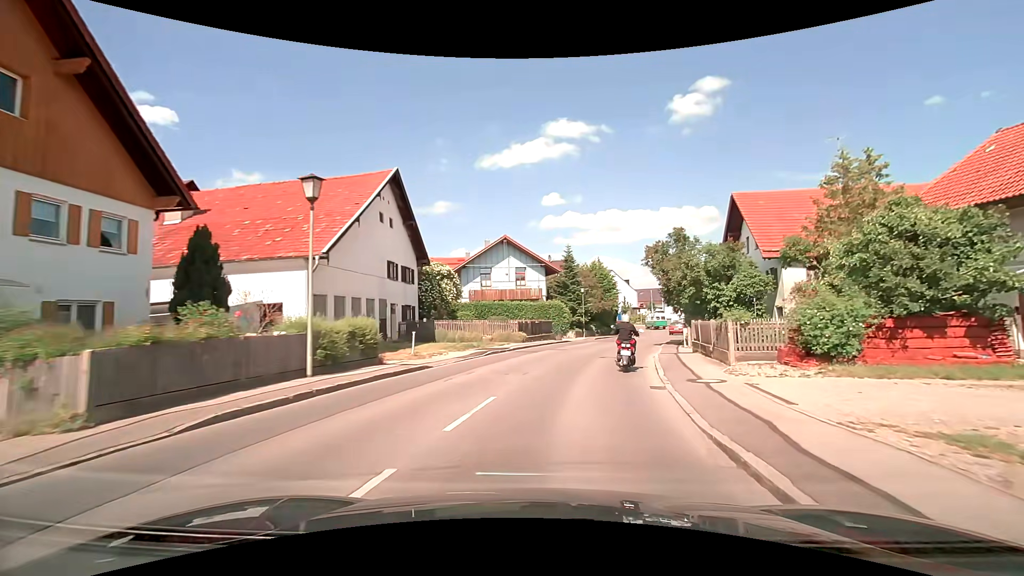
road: secondary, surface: asphalt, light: Day
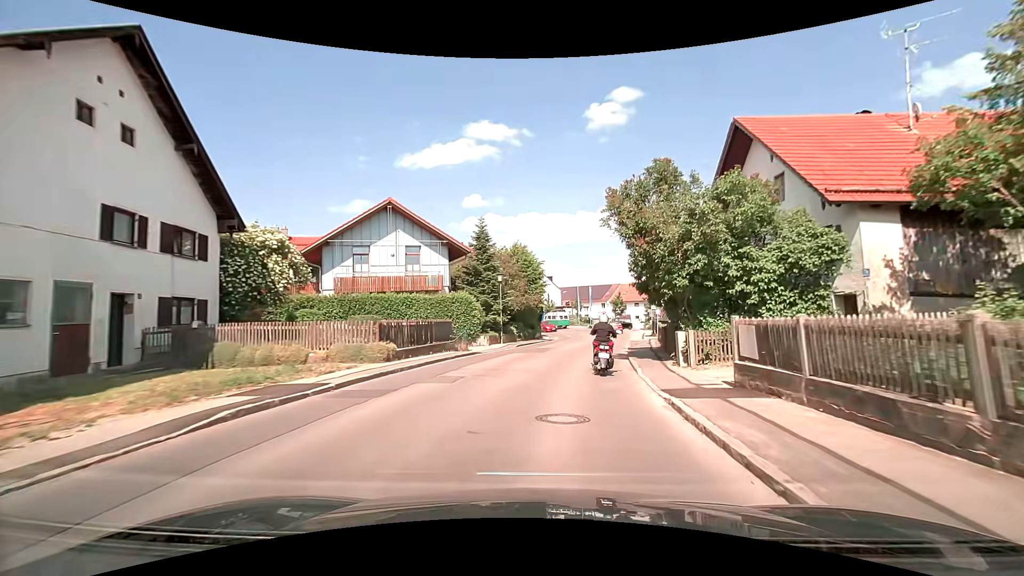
(+1.1, +13.3) m; +9°
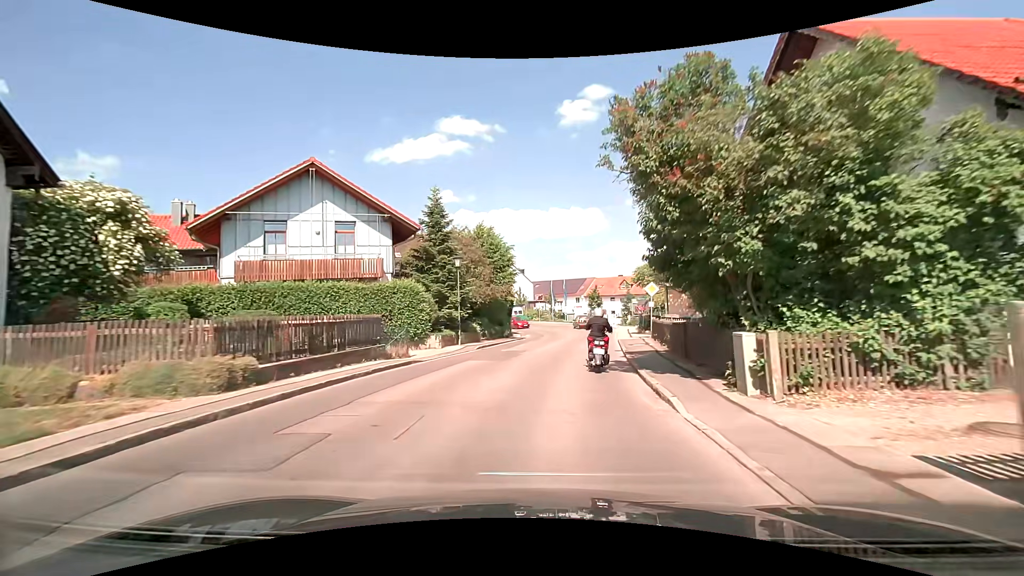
(+0.2, +6.6) m; +4°
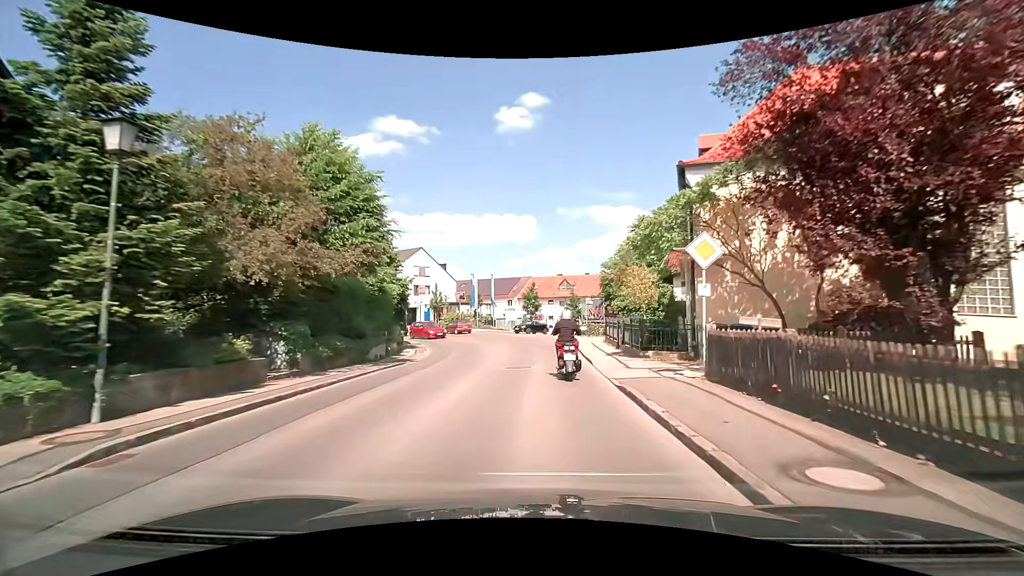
(+1.0, +17.9) m; +7°
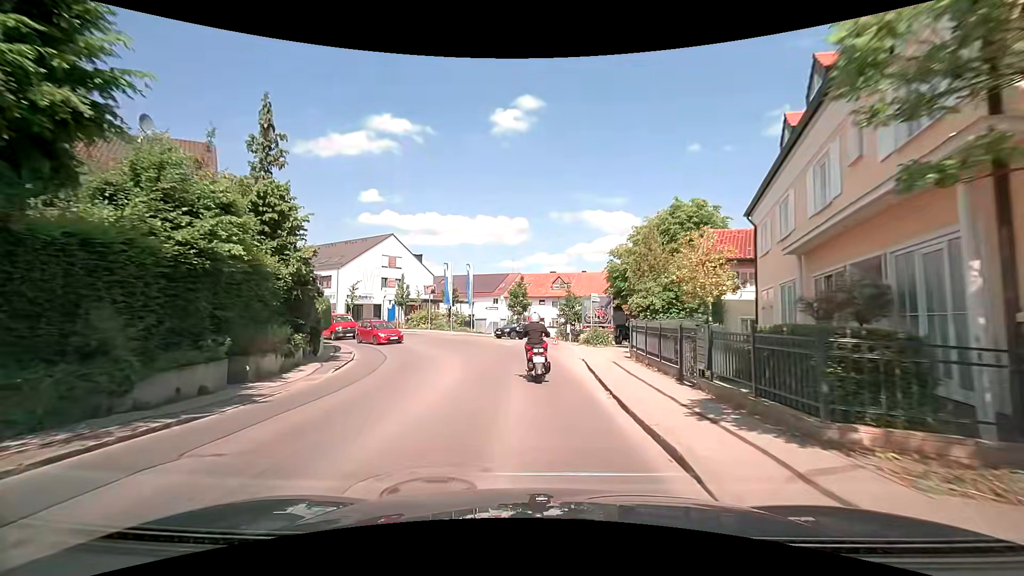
(+0.3, +11.3) m; +1°
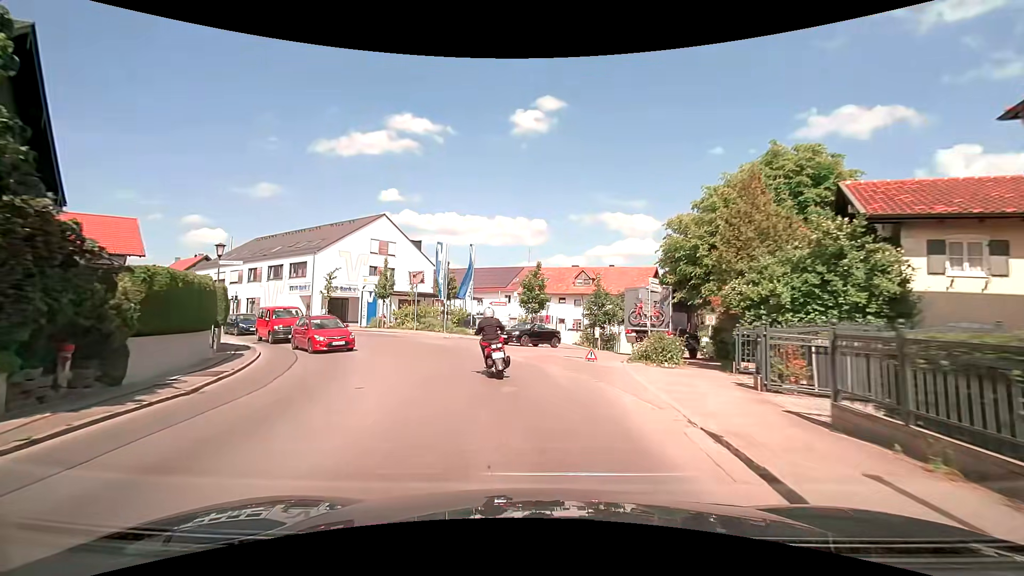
(0.0, +11.5) m; -1°
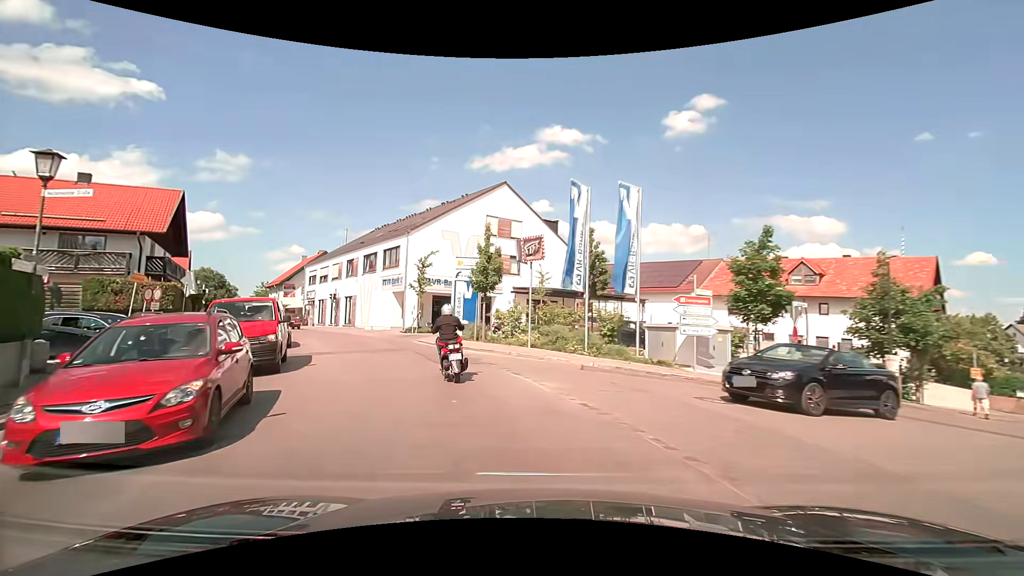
(-2.0, +17.0) m; -16°
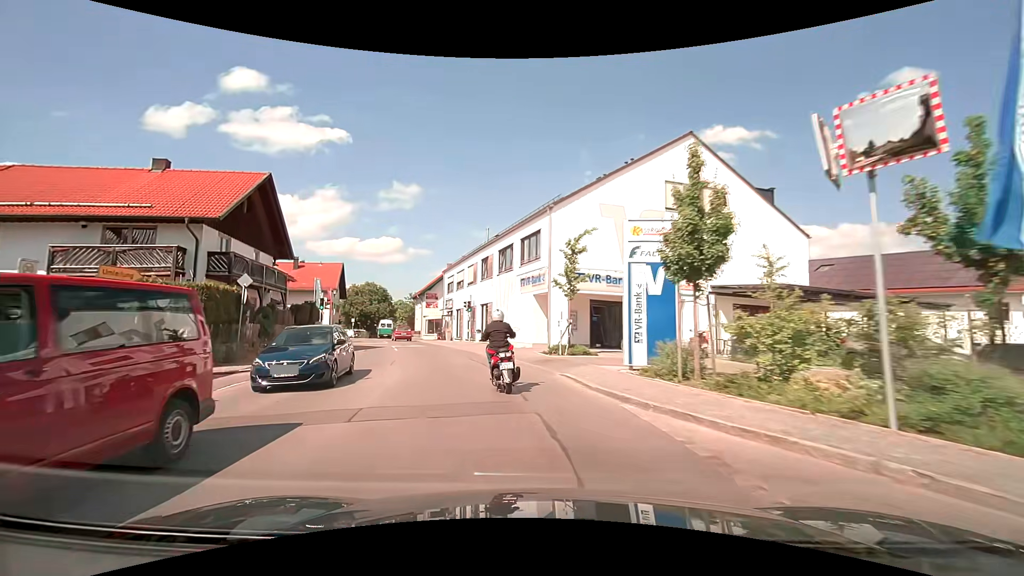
(-1.9, +11.5) m; -18°
(-1, +10) (-3, +20) (-7, +29) (-10, +39) (-14, +48) (-17, +57) (-20, +67) (-24, +76) (-27, +86) (-29, +95) m
